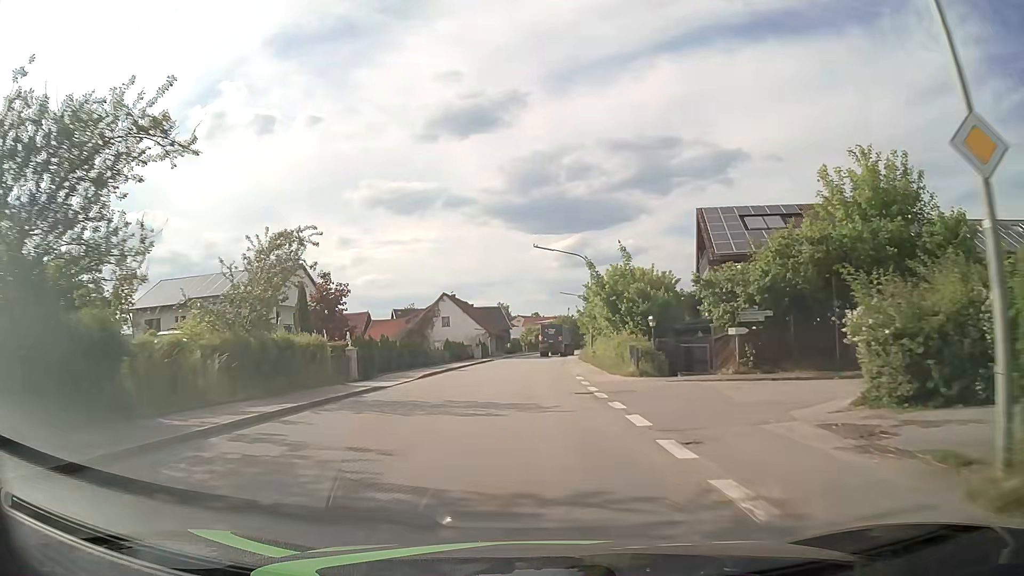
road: tertiary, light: Day
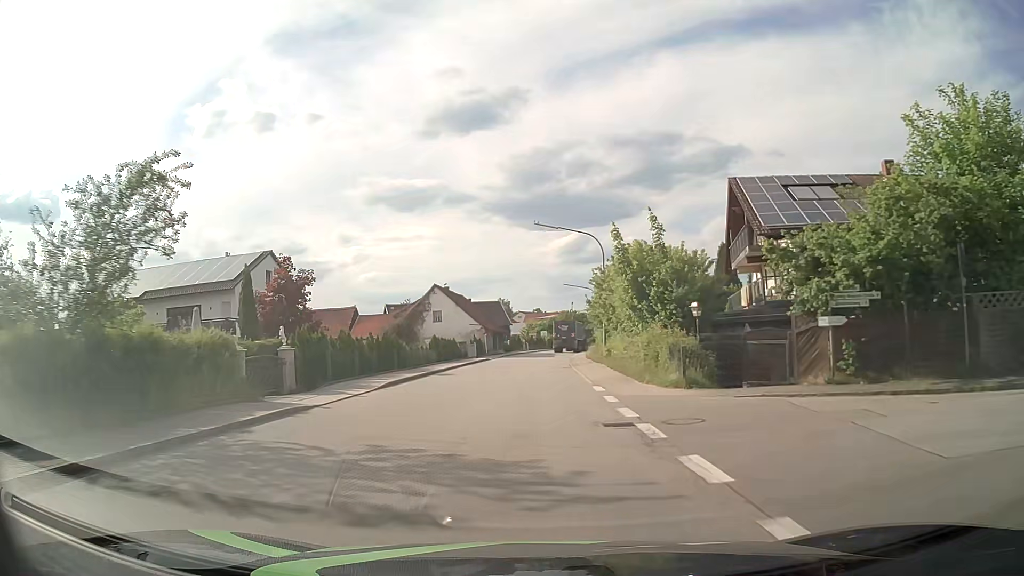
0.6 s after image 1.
(0.0, +7.4) m; 0°
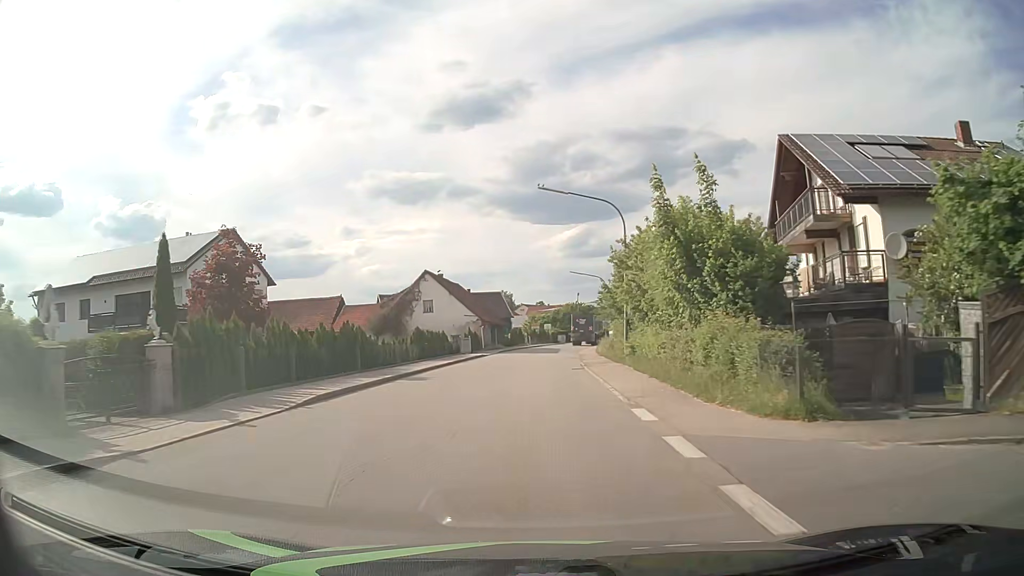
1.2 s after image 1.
(0.0, +7.4) m; 0°
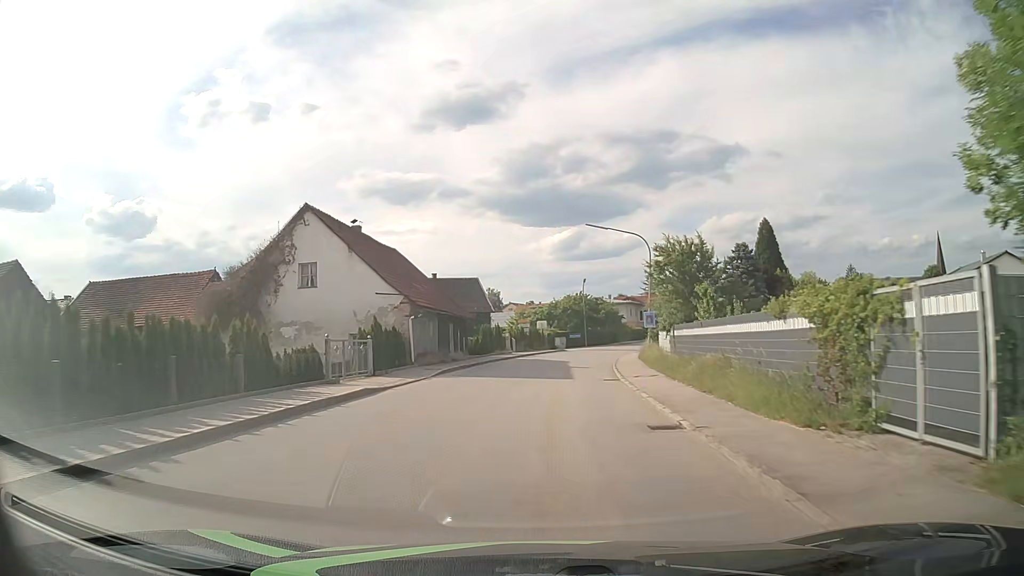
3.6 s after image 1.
(-0.2, +30.2) m; 0°
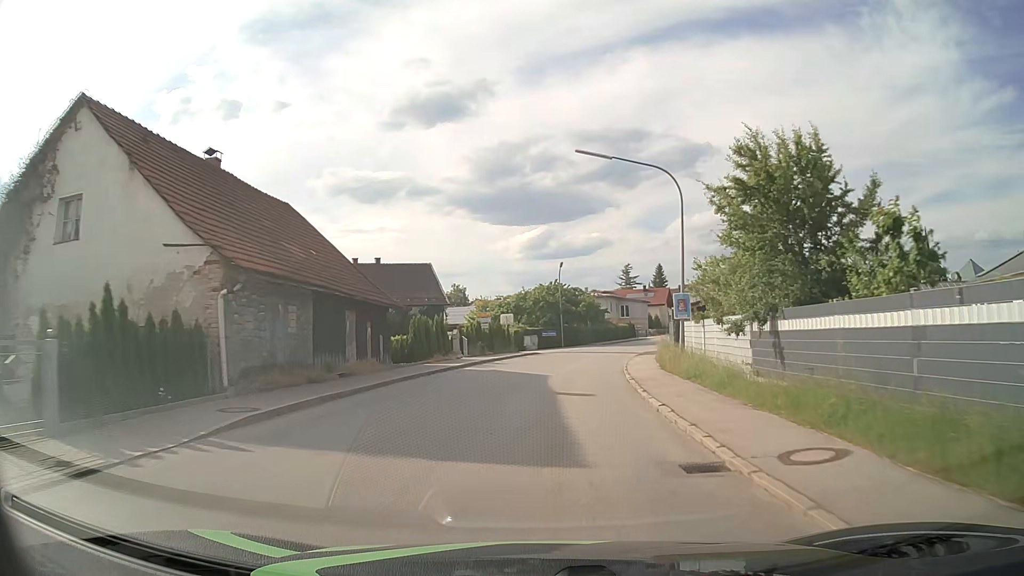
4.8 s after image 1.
(+0.3, +15.3) m; +2°
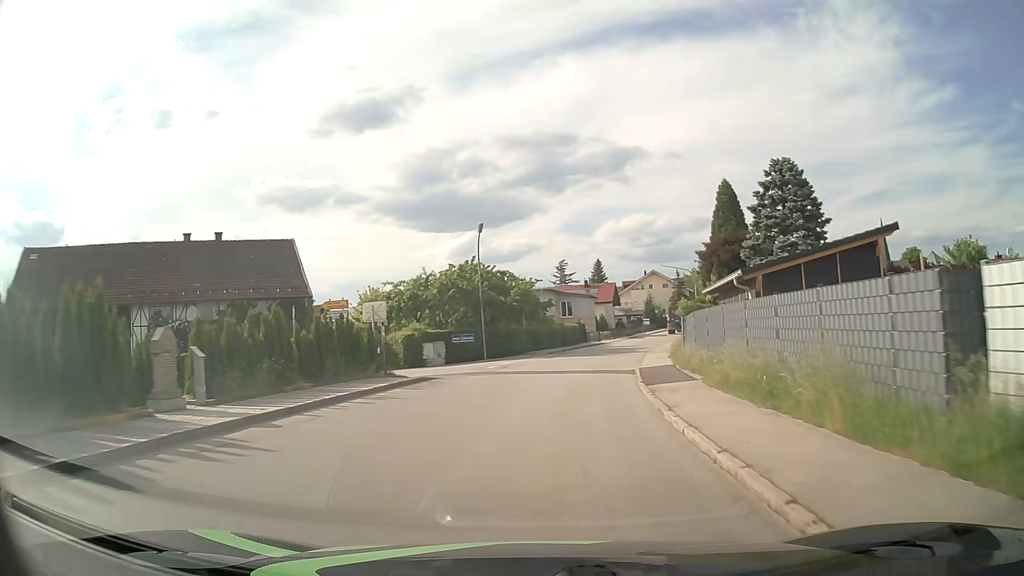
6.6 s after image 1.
(+1.2, +22.8) m; +6°
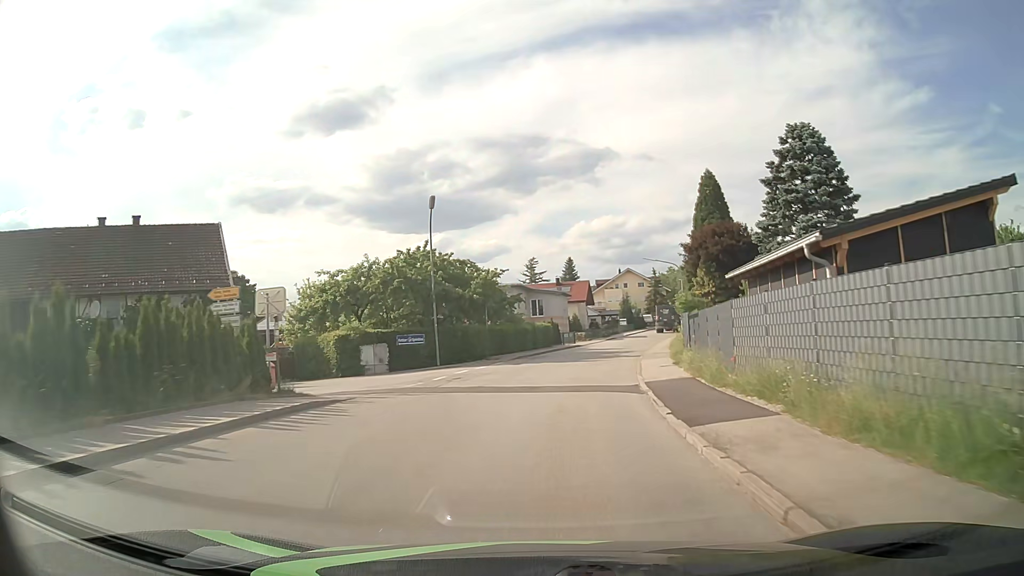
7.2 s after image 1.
(+0.1, +7.6) m; +3°
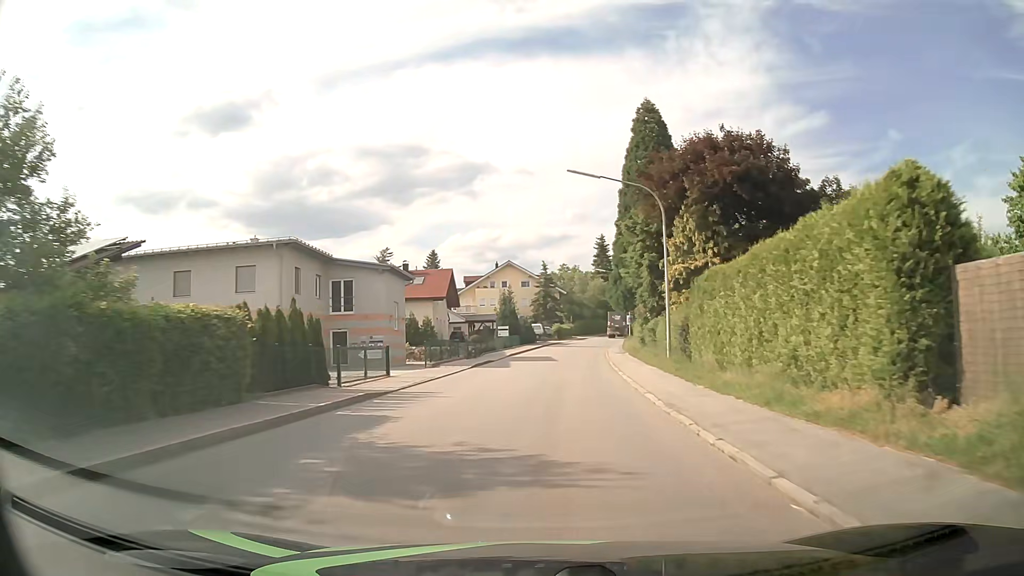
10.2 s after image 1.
(+3.6, +38.1) m; +11°
(0, +10) (+1, +20) (+1, +30) (+2, +40) (+3, +50) (+4, +60) (+6, +70) (+8, +80) (+10, +89) (+13, +99) m
